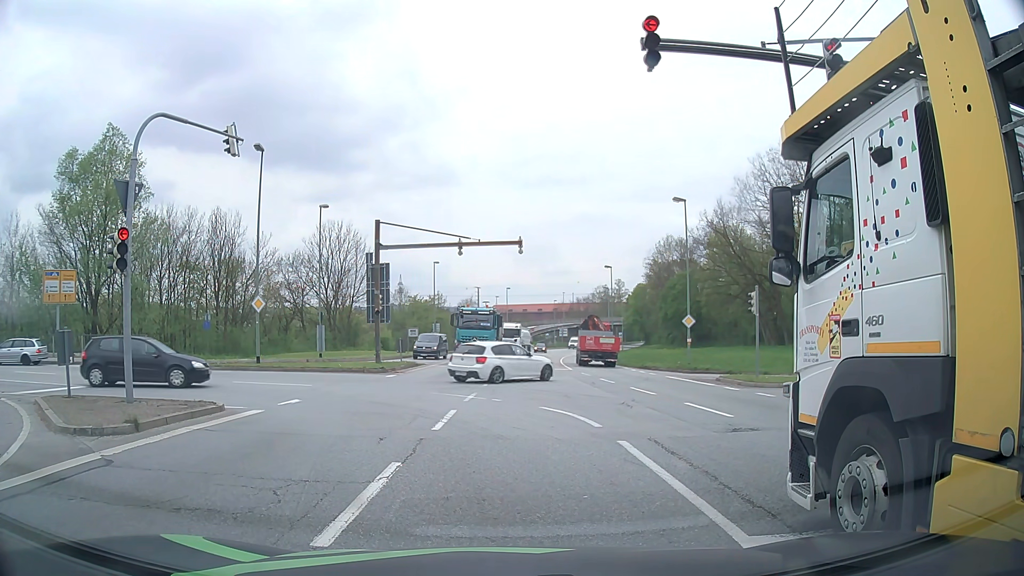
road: primary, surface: asphalt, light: Day
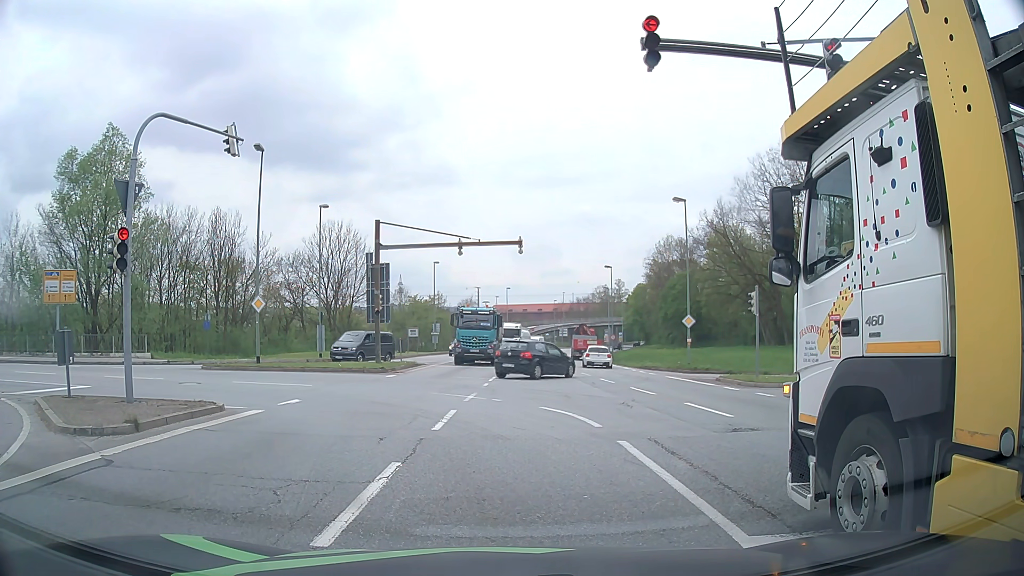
(0.0, 0.0) m; 0°
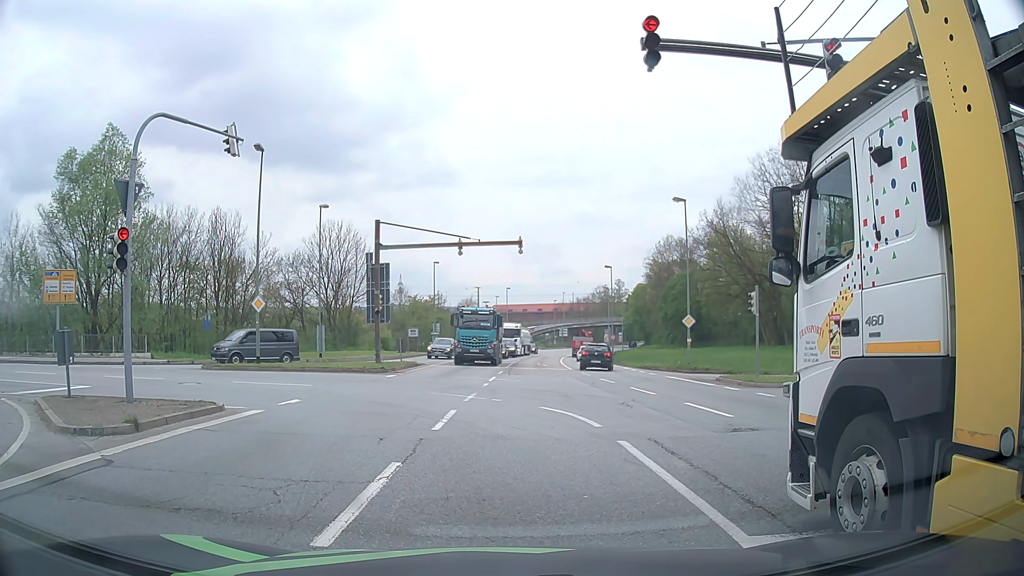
(0.0, 0.0) m; 0°
(-1, +10) (-6, +18) (-15, +22) (-24, +25) (-34, +27) (-44, +29) (-54, +31) (-63, +34) (-73, +36) (-83, +38) m
